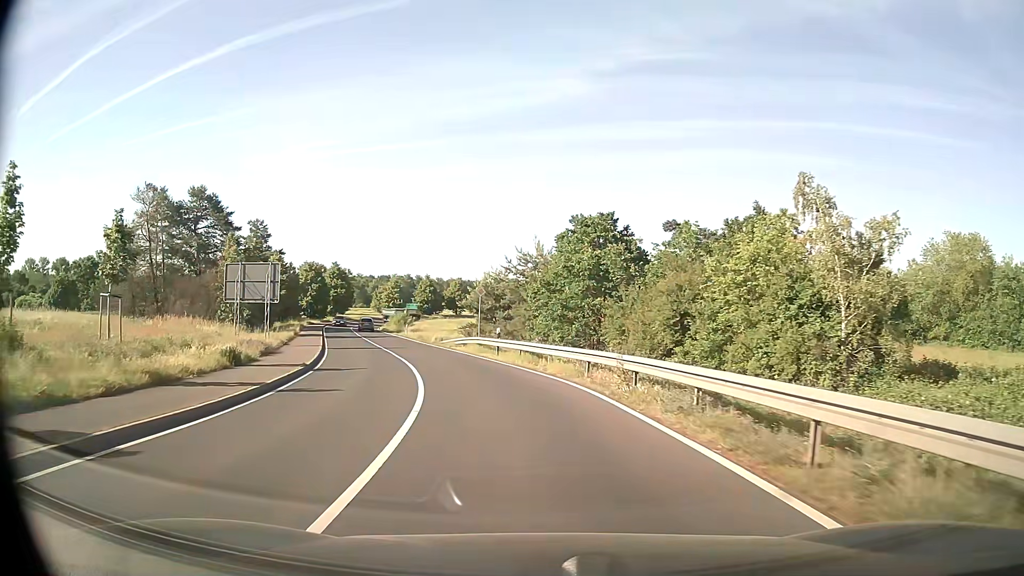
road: secondary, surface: asphalt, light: Day
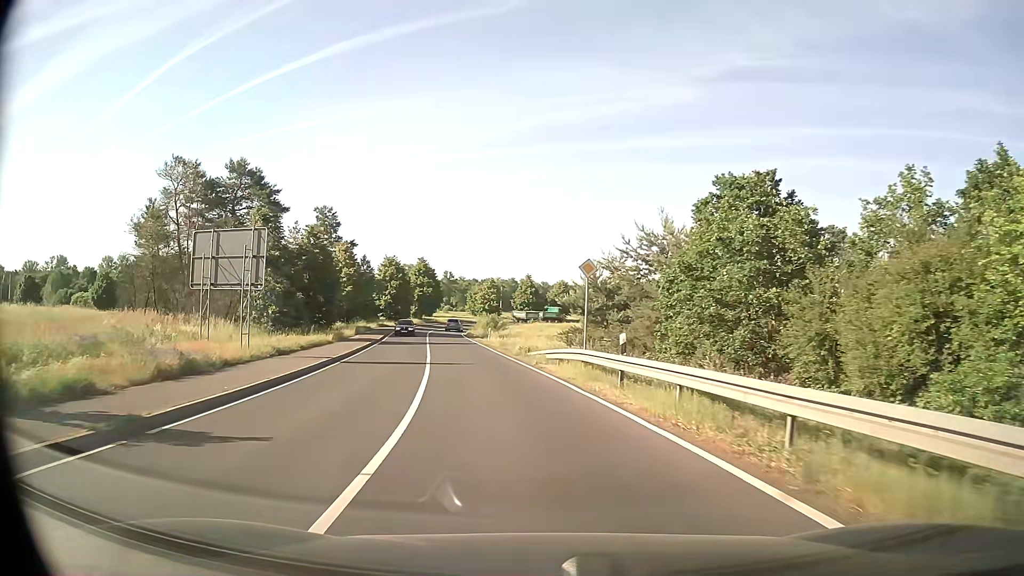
(-1.2, +15.0) m; -9°
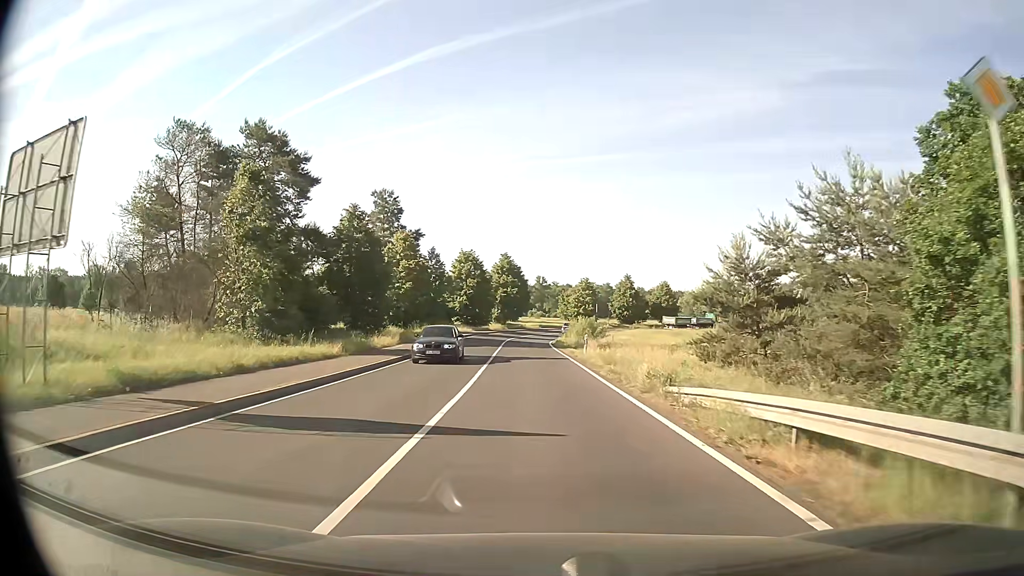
(-1.1, +15.5) m; -8°
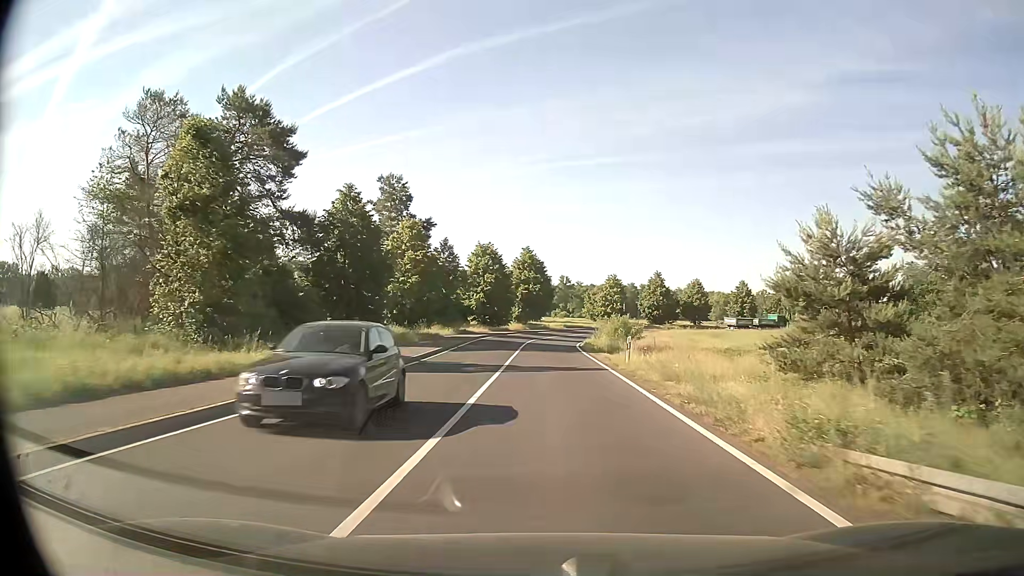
(-0.1, +7.9) m; -2°
